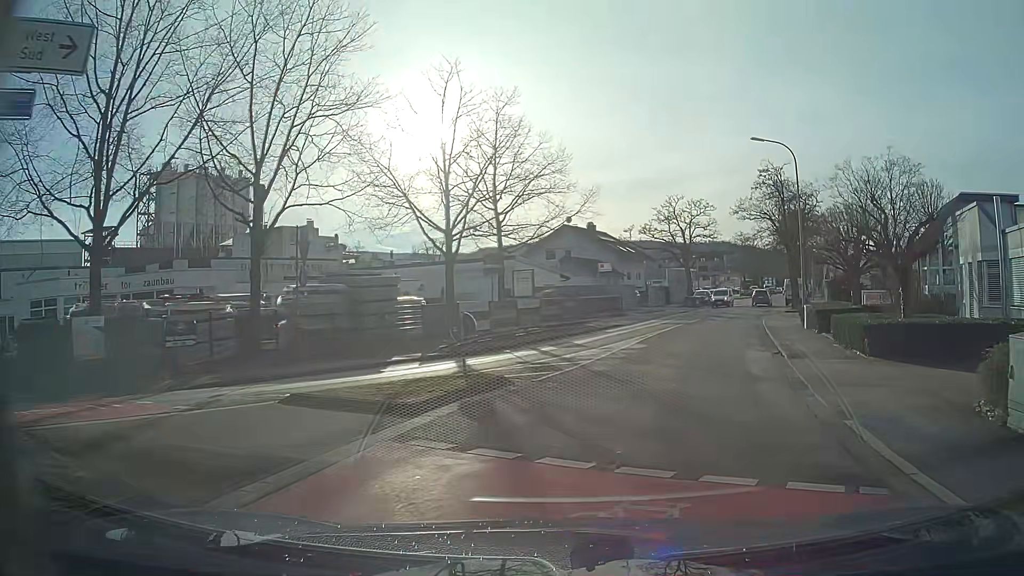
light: Day
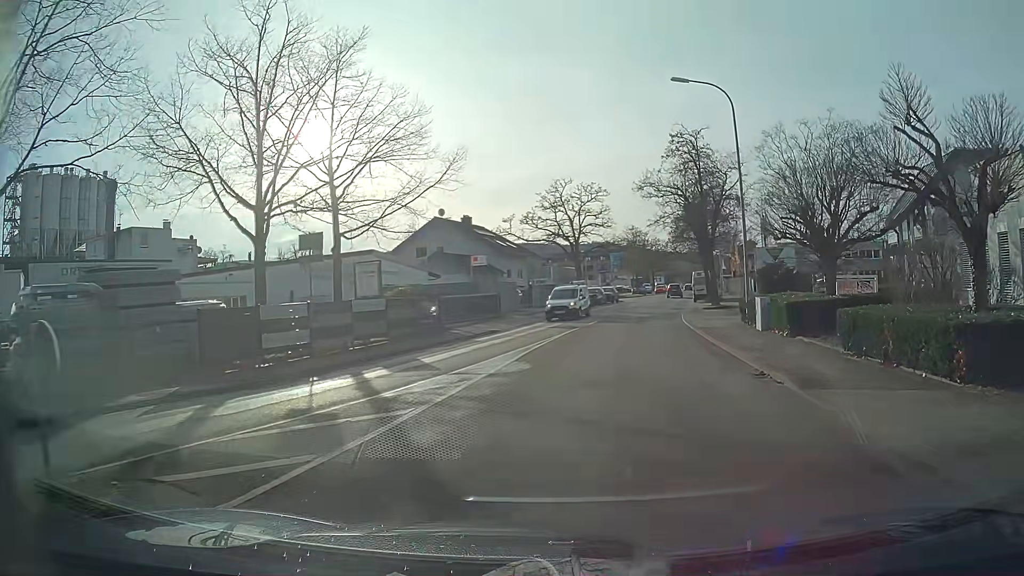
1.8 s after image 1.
(+0.8, +9.1) m; +9°
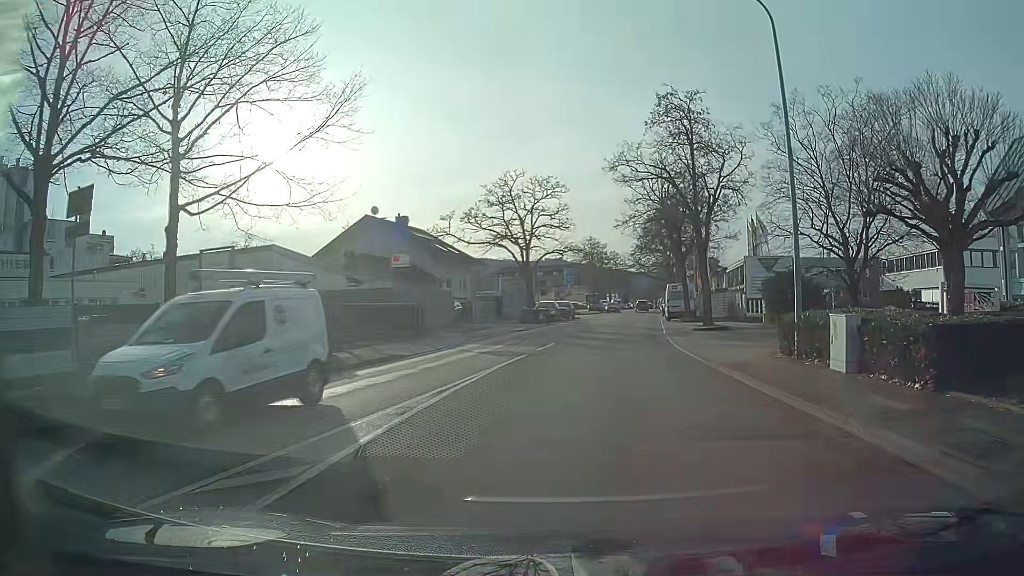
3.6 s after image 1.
(+0.3, +9.6) m; +3°
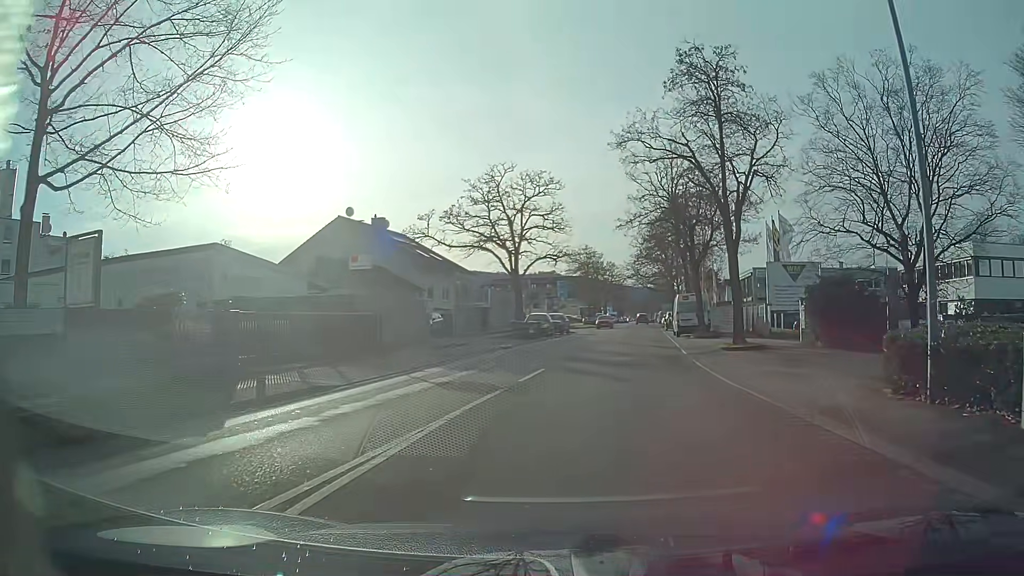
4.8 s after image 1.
(+0.1, +6.1) m; +1°
